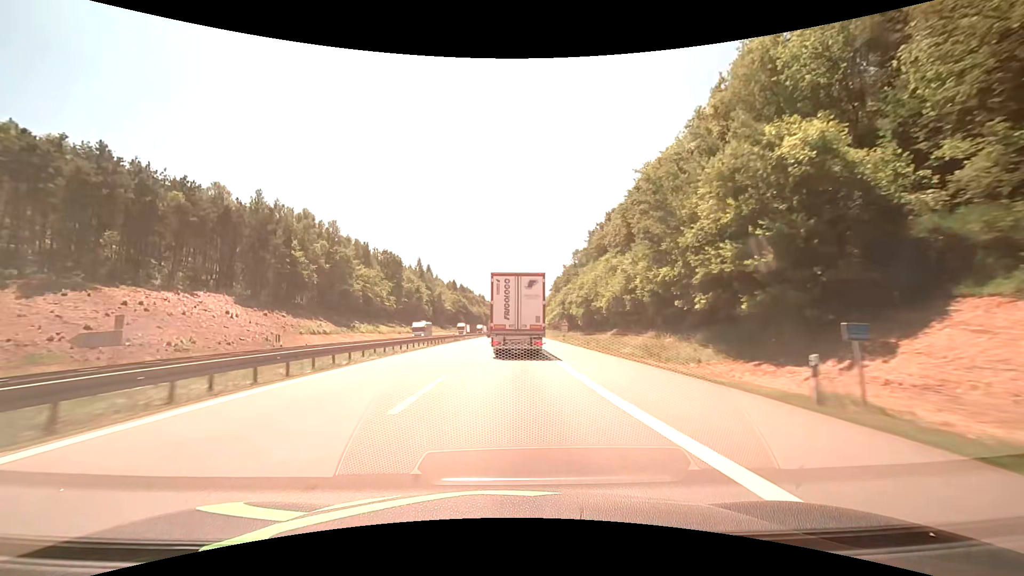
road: motorway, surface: asphalt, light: Day
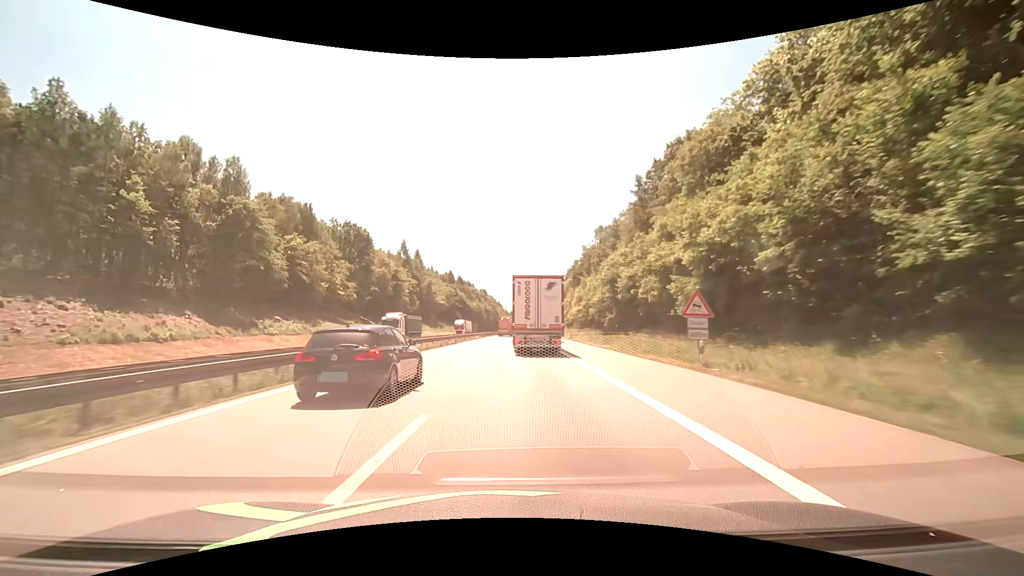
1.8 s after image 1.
(0.0, +42.2) m; 0°
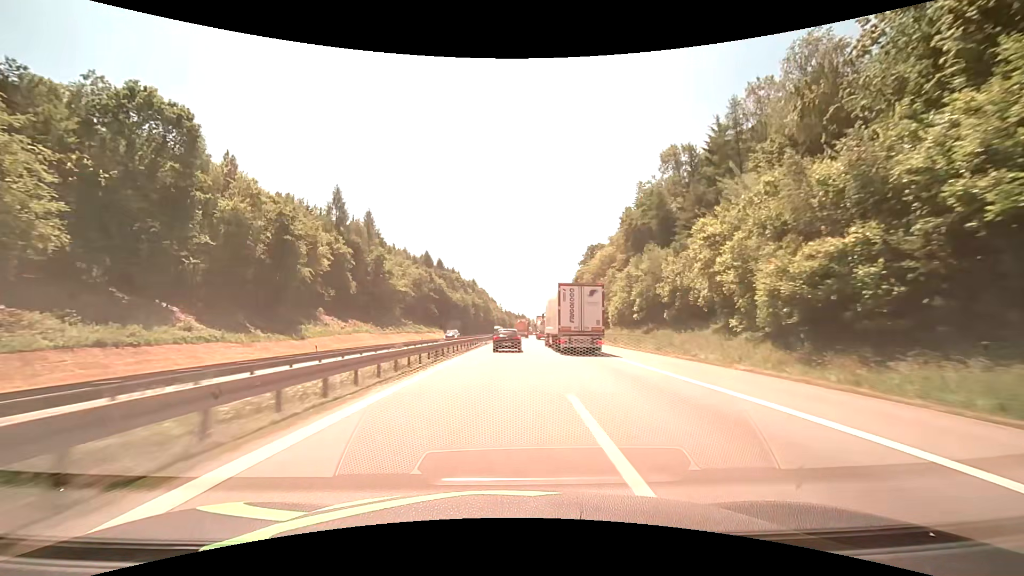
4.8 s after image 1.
(-0.7, +69.4) m; 0°
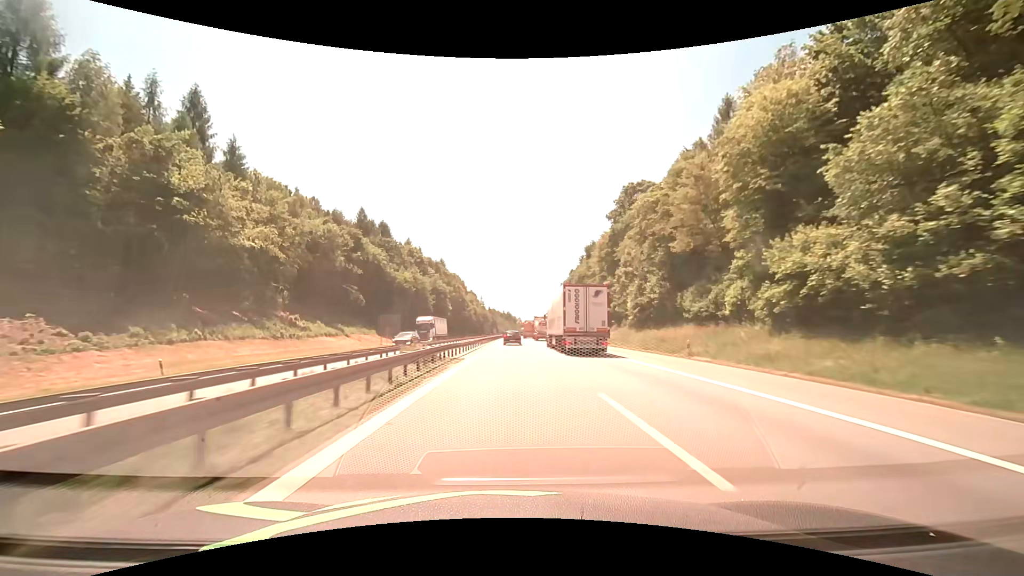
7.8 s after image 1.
(+1.3, +71.8) m; +2°
(0, +10) (0, +20) (0, +30) (0, +40) (0, +50) (+1, +60) (+1, +70) (+1, +80) (+1, +90) (+1, +100) m
